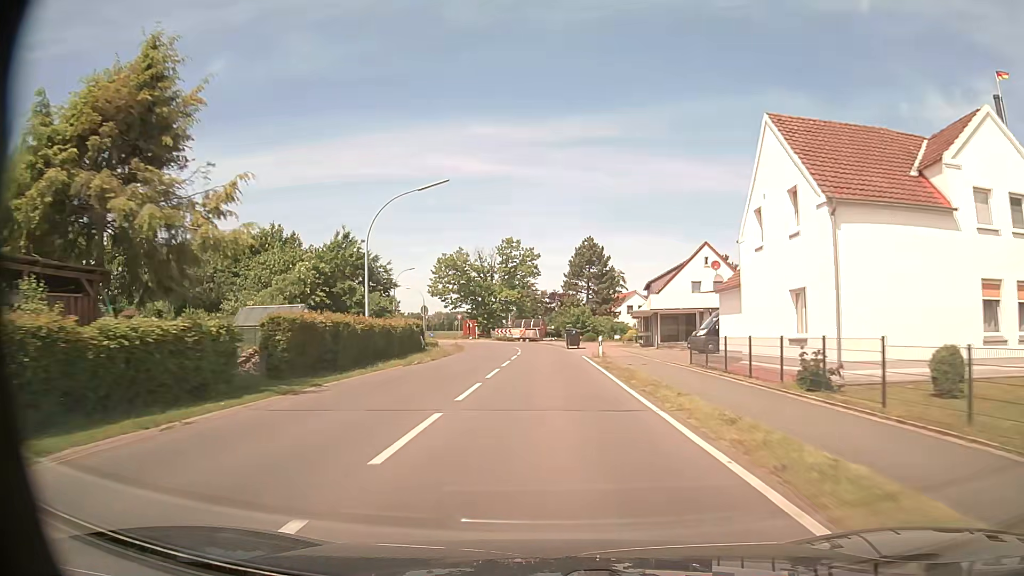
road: tertiary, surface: asphalt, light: Day
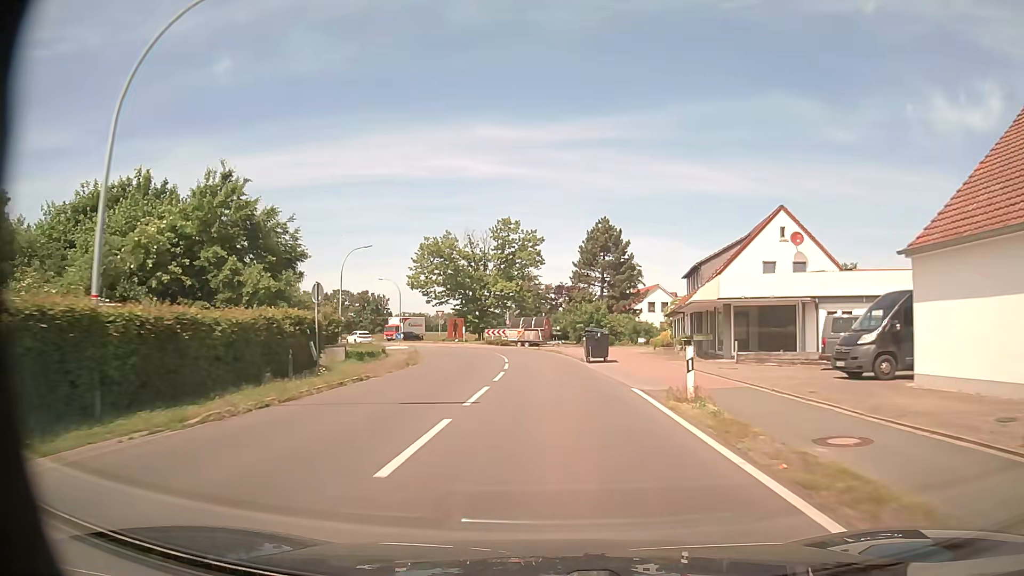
(0.0, +18.7) m; 0°
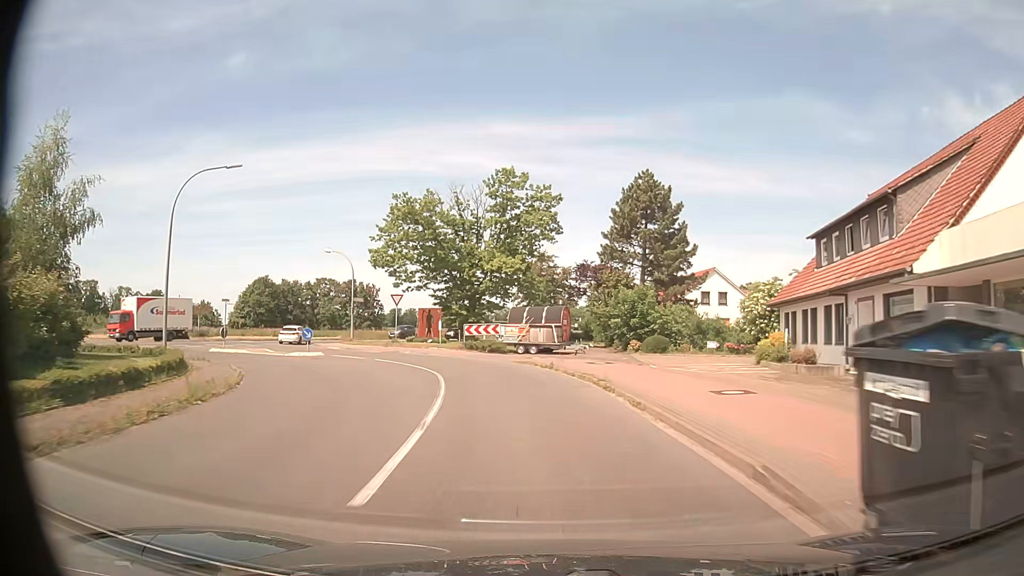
(-0.1, +24.6) m; -1°
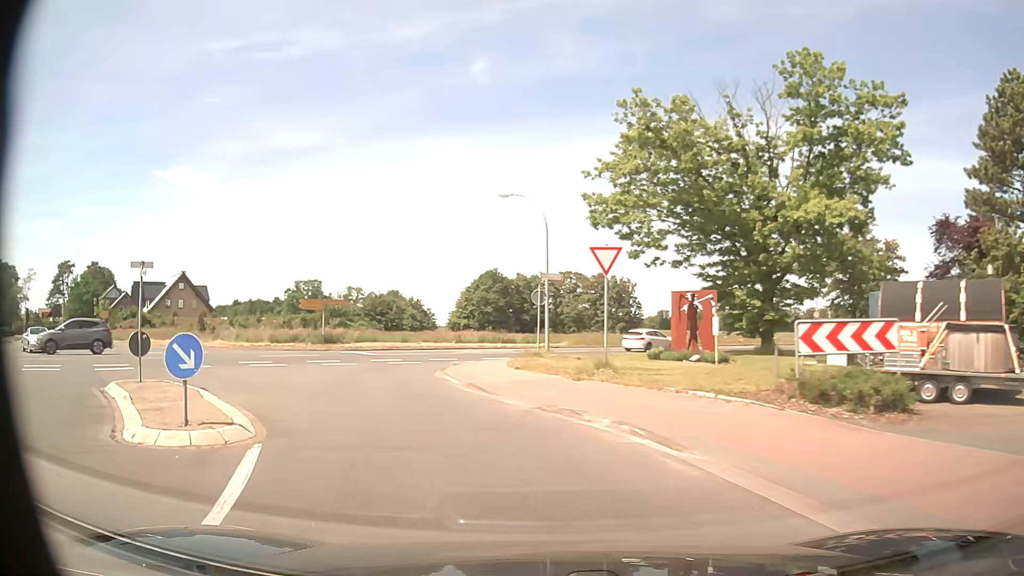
(-3.4, +25.2) m; -22°
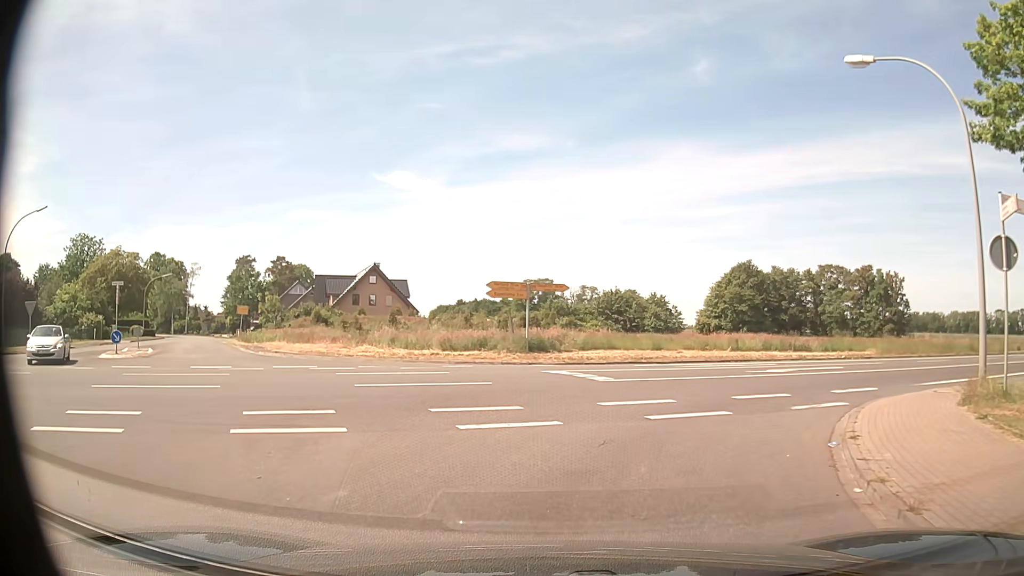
(-3.6, +15.8) m; -21°
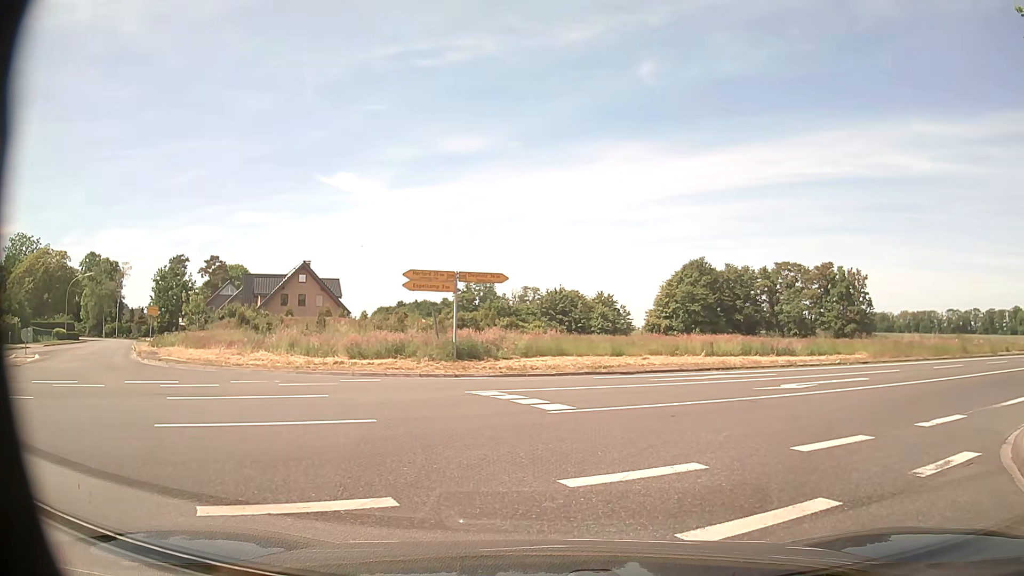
(+0.1, +5.8) m; +4°
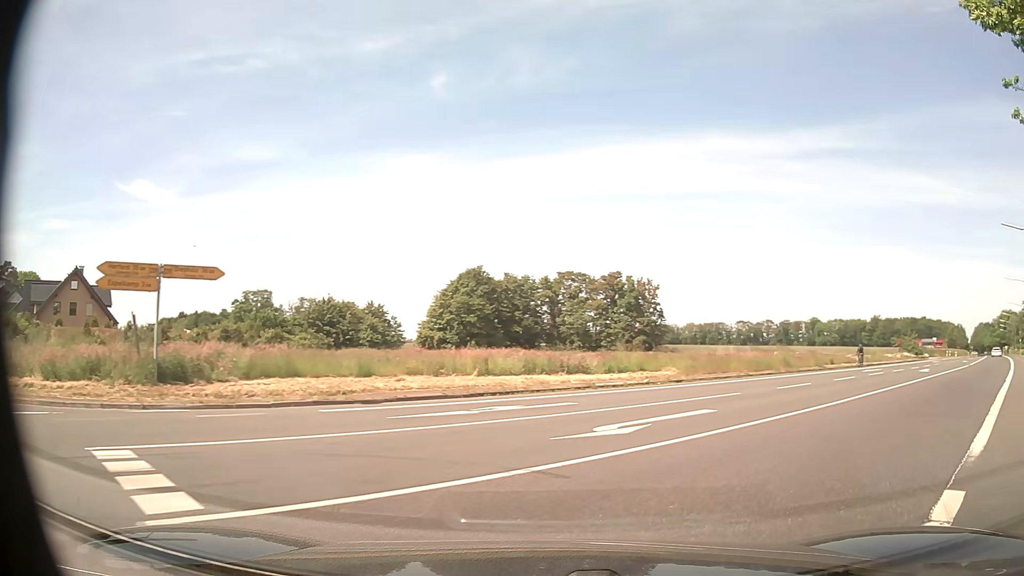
(+1.0, +6.0) m; +19°
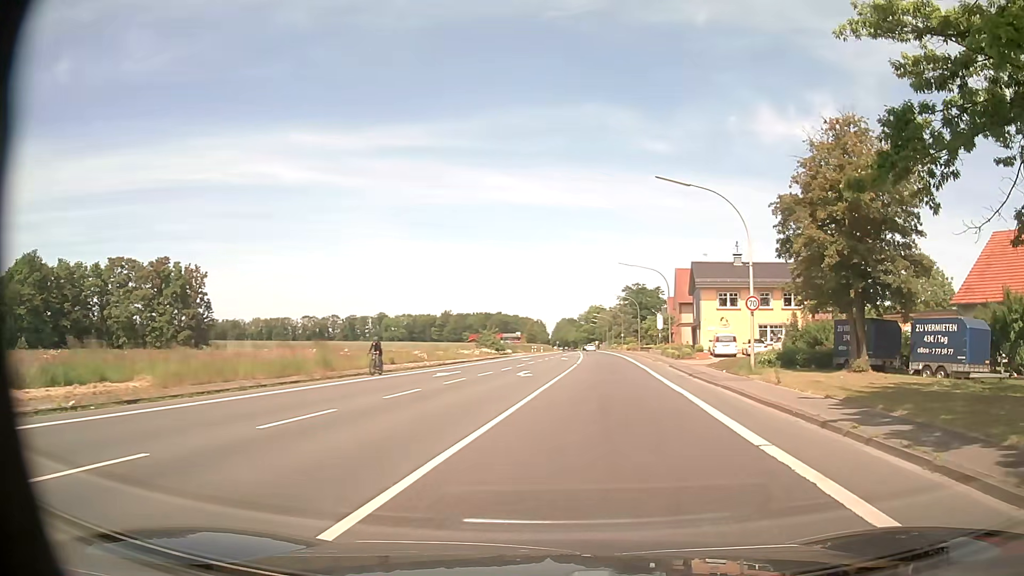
(+4.1, +10.6) m; +37°
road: primary
(+1, +10) (+2, +20) (+3, +30) (+4, +40) (+4, +50) (+5, +60) (+6, +70) (+7, +80) (+7, +90) (+8, +100) m
